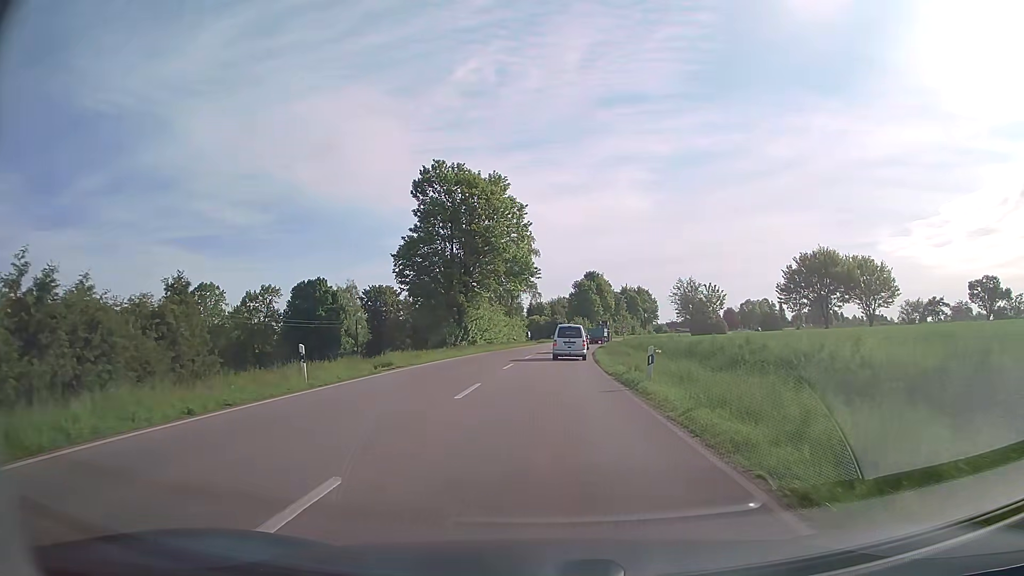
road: secondary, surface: asphalt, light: Day
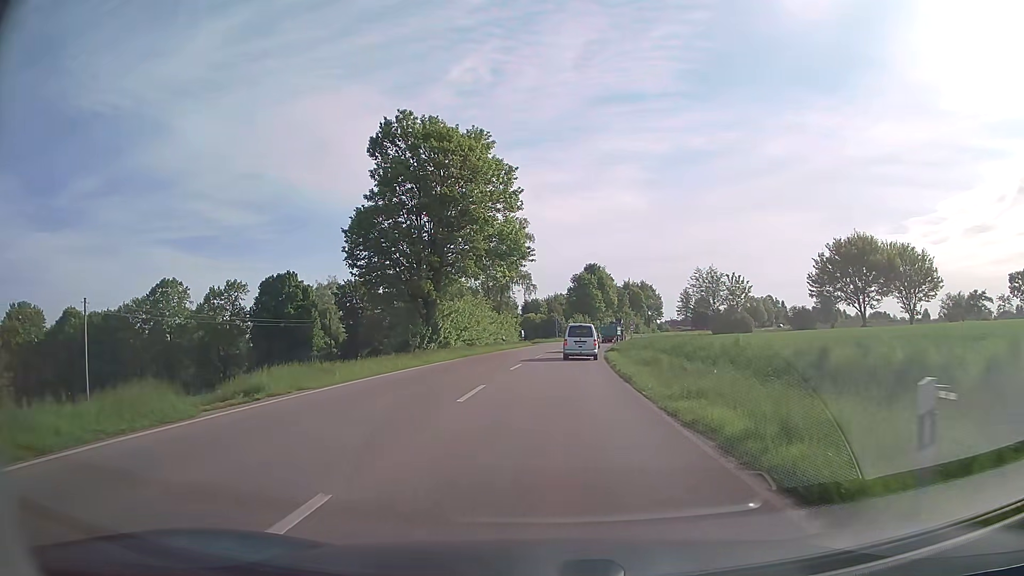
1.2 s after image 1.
(0.0, +12.6) m; 0°
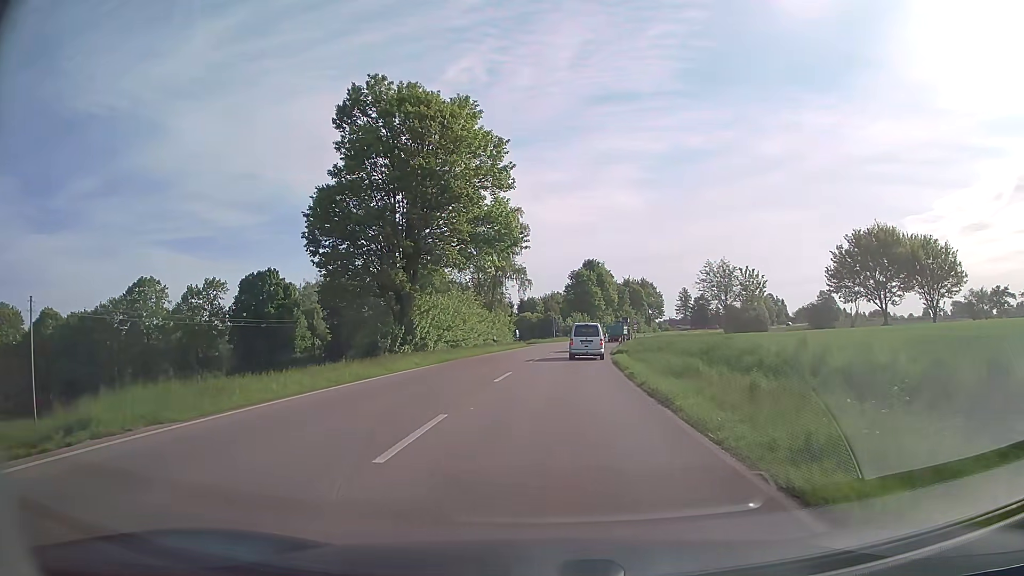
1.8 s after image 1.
(0.0, +6.4) m; 0°
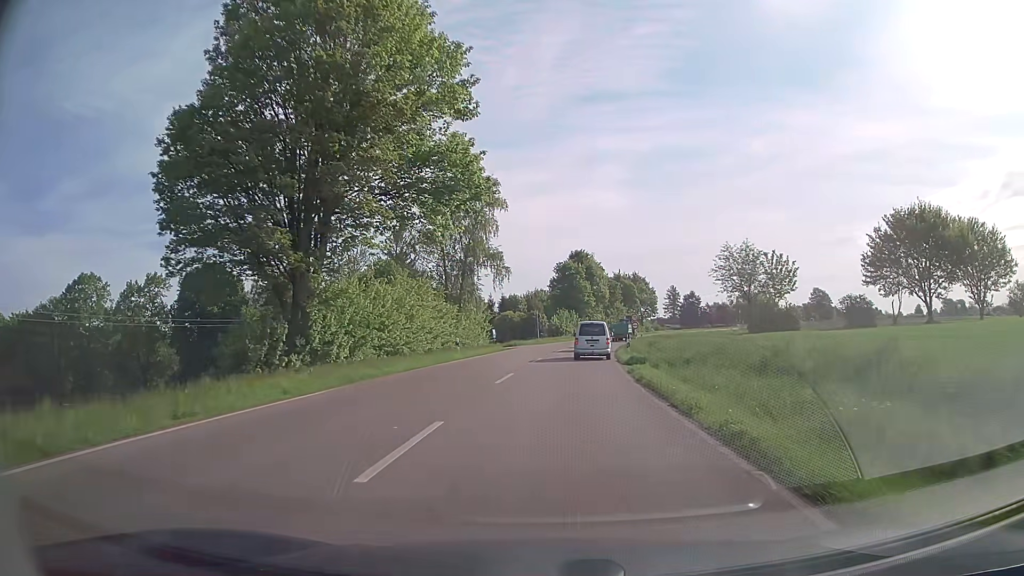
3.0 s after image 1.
(+0.1, +12.8) m; +1°
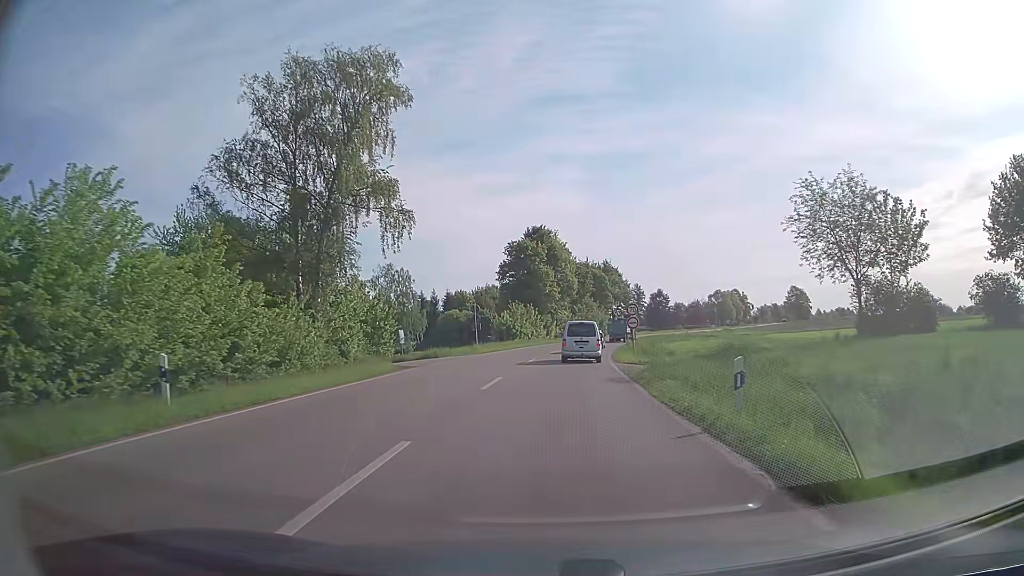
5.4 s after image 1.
(+0.8, +25.7) m; +3°
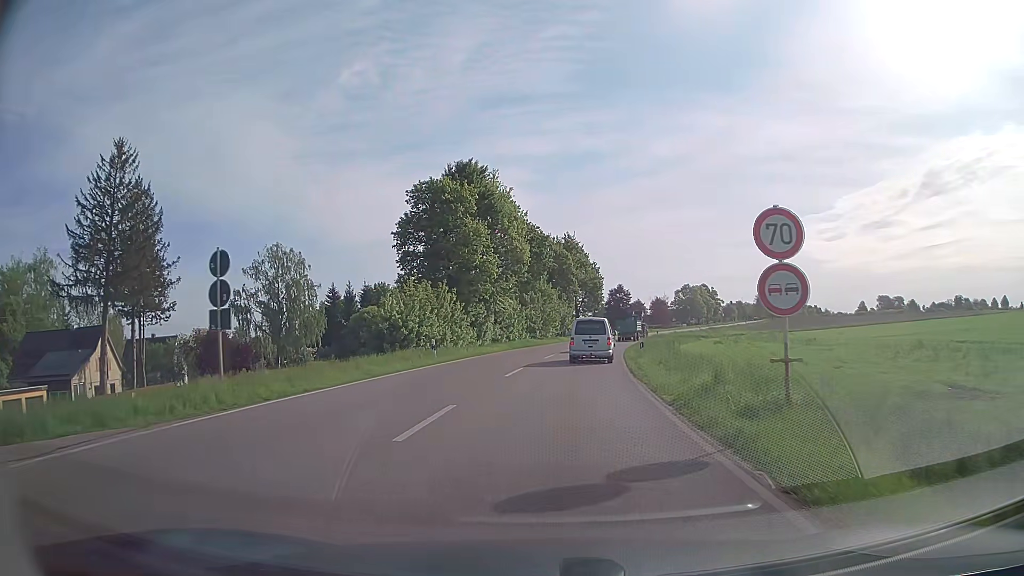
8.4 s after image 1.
(+1.2, +31.5) m; +4°
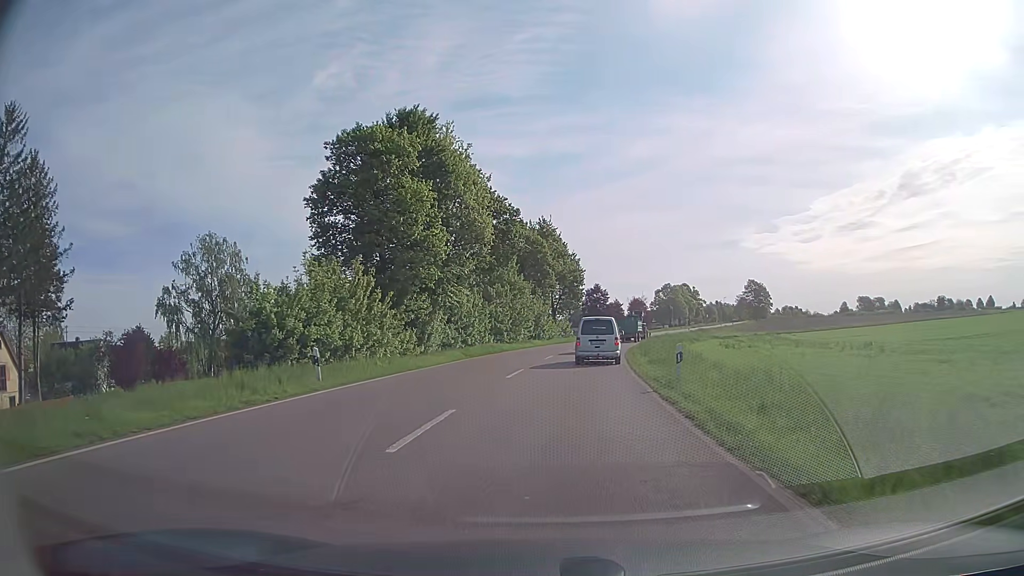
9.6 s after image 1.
(+0.2, +12.6) m; +2°
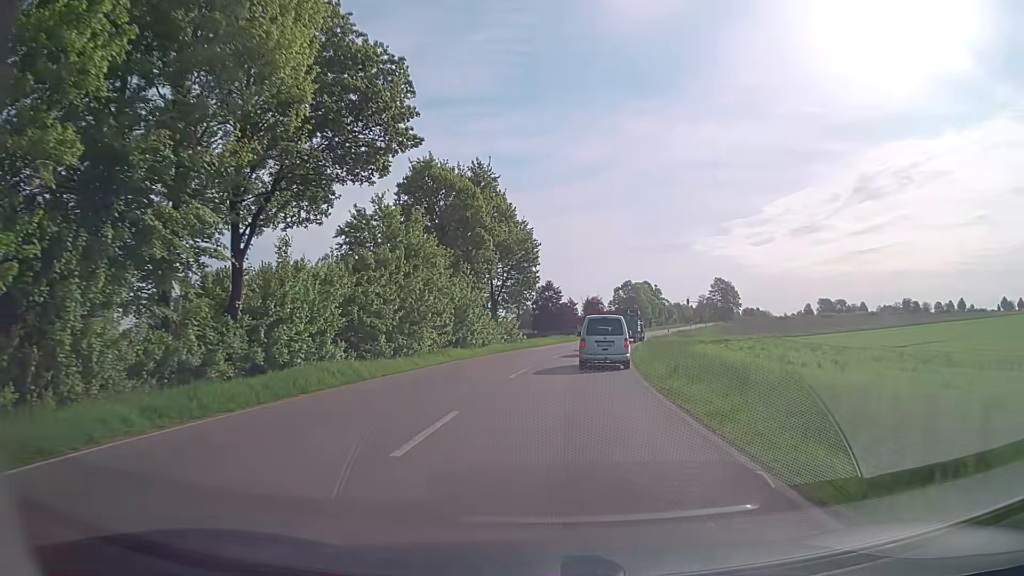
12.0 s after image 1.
(+0.9, +23.8) m; +4°
